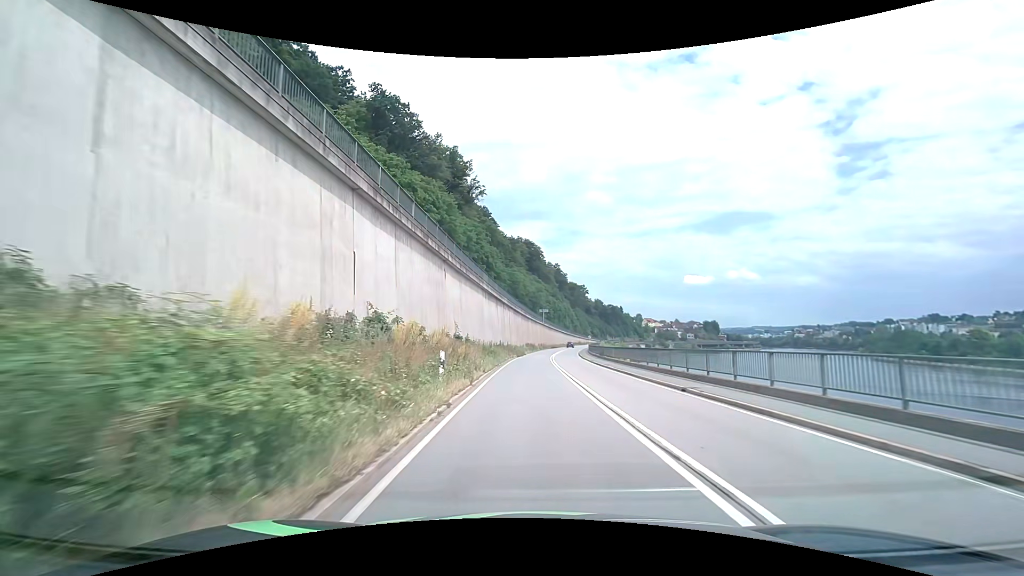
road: primary_link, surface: asphalt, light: Day
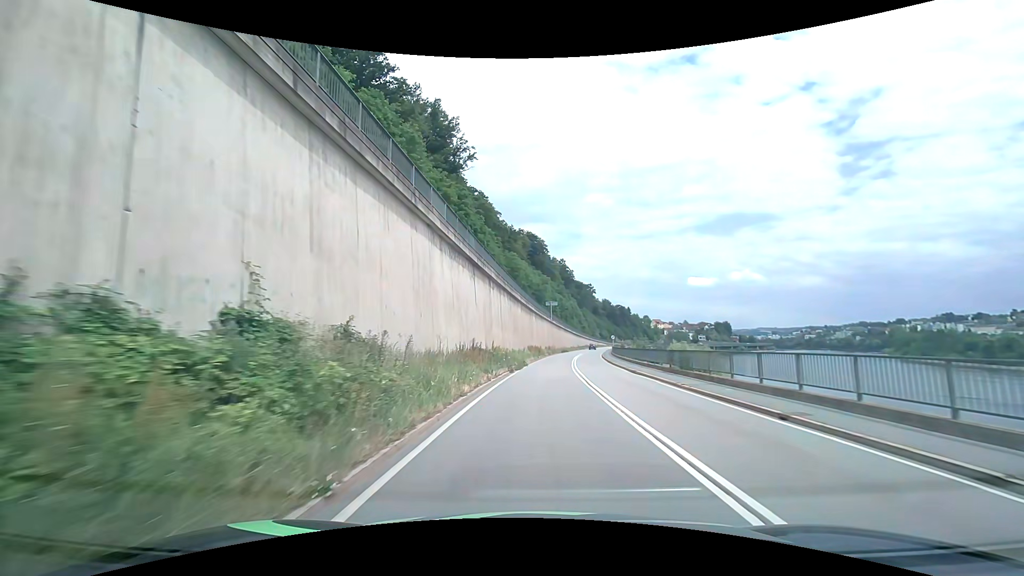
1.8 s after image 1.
(-0.3, +26.2) m; -1°
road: primary
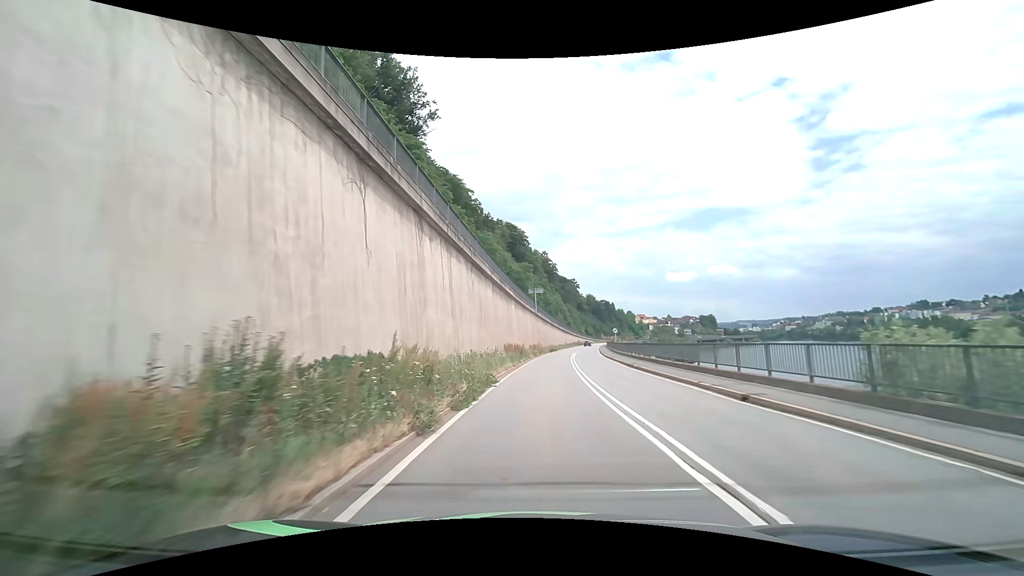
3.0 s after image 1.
(+0.4, +18.2) m; +2°
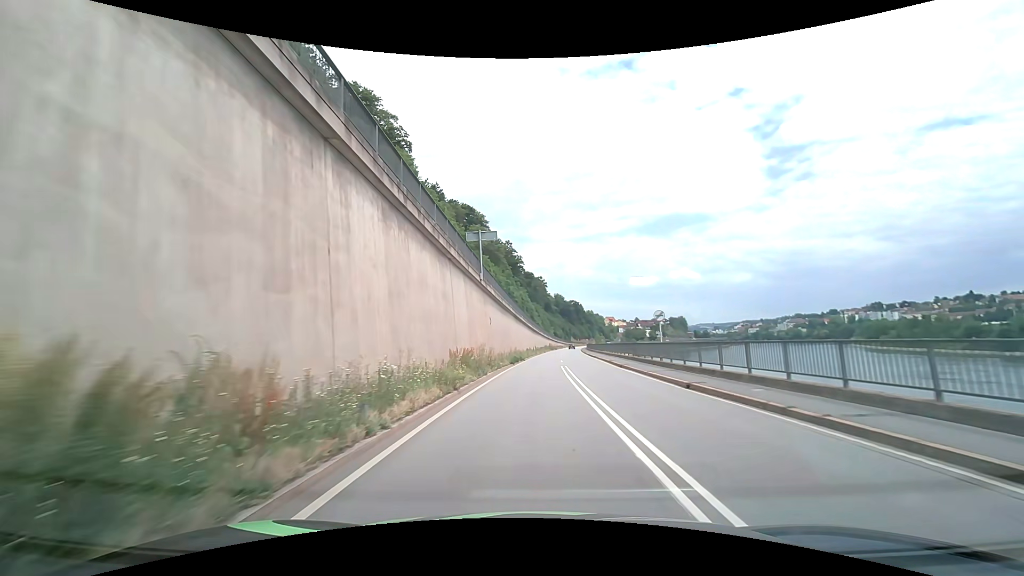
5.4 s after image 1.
(+1.8, +36.5) m; +4°
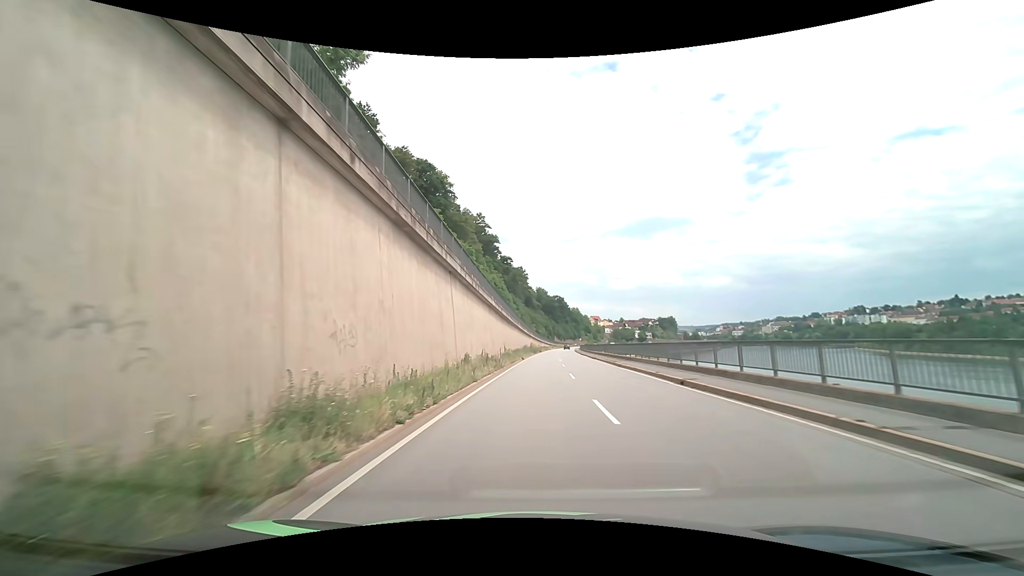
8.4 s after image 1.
(+1.4, +45.0) m; +2°
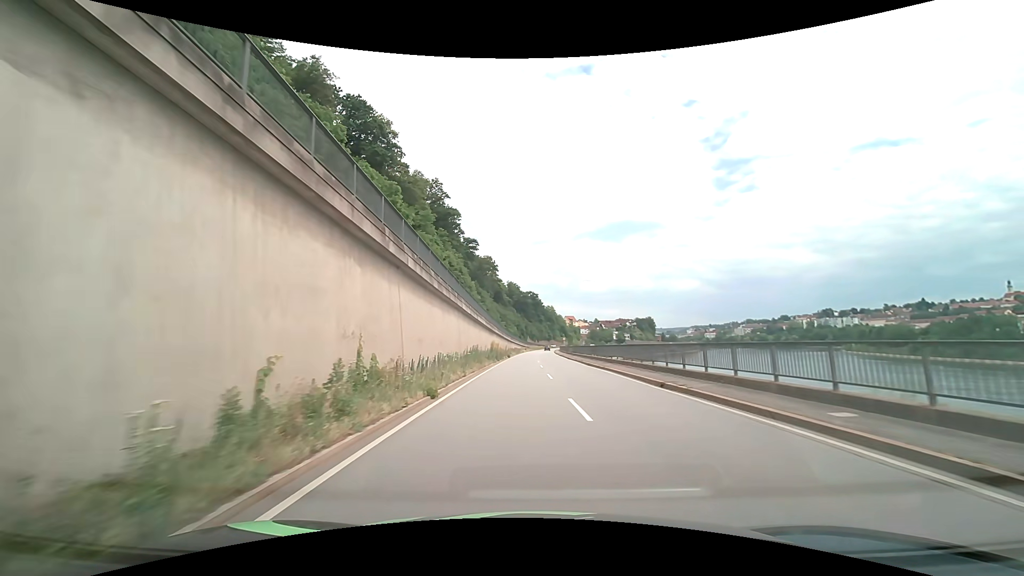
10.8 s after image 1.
(+0.9, +35.5) m; +3°
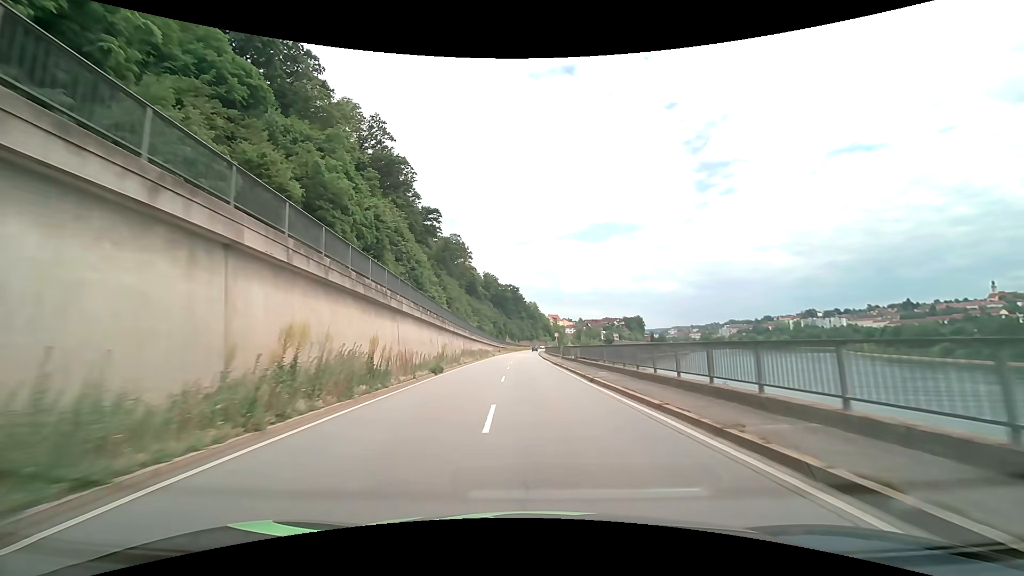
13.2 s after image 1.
(+1.5, +37.2) m; +3°
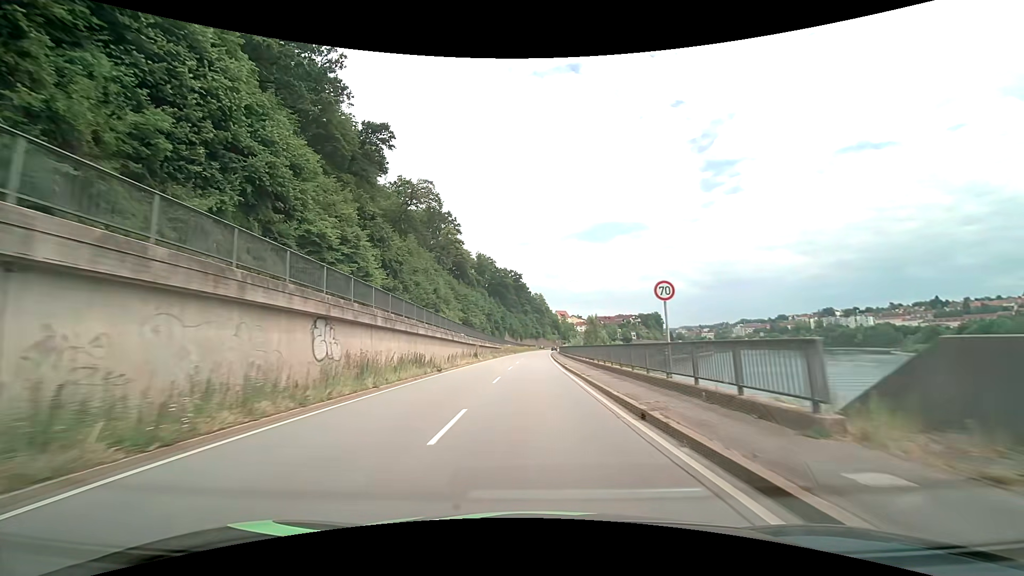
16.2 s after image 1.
(-1.0, +49.1) m; -1°
(0, +10) (0, +20) (0, +30) (0, +40) (0, +50) (0, +60) (+1, +70) (+1, +80) (+1, +90) (+1, +100) m
